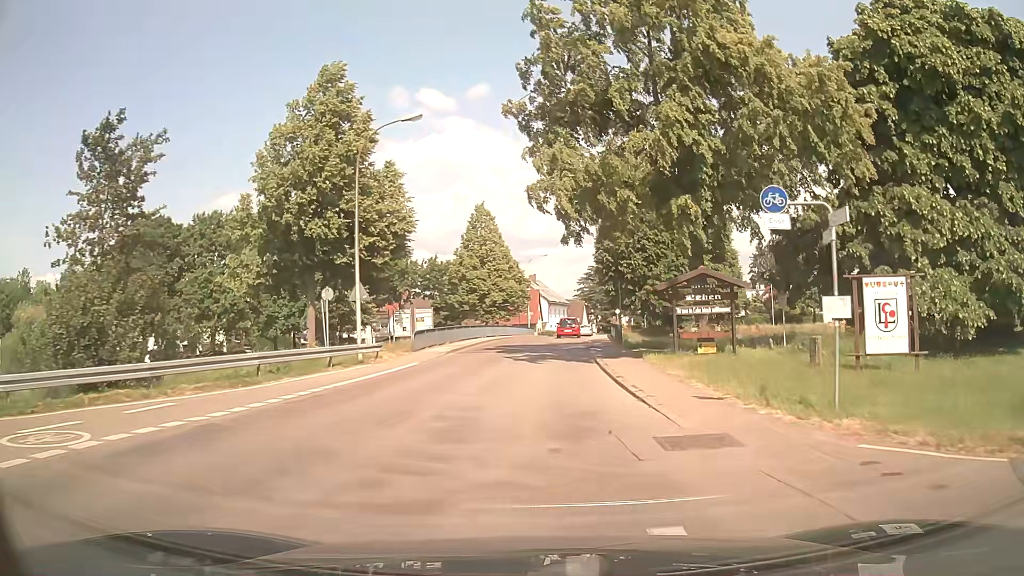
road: tertiary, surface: asphalt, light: Day
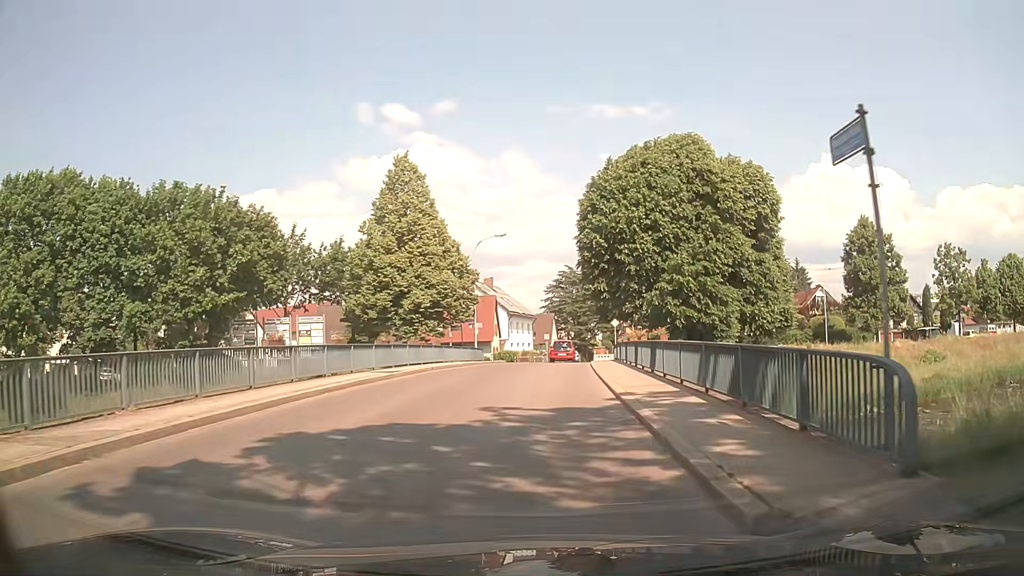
(+0.8, +27.3) m; +3°
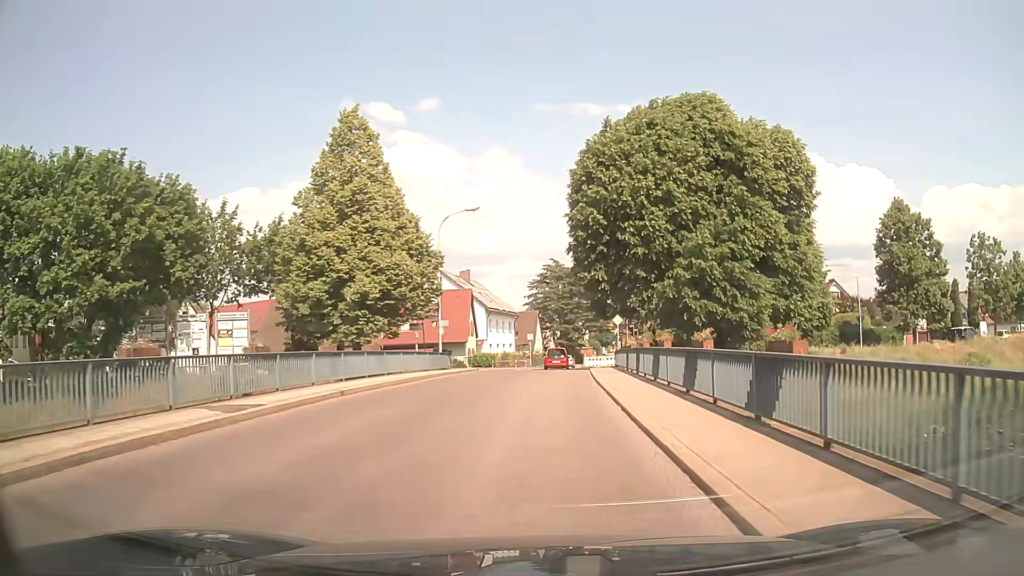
(+0.2, +10.3) m; +1°
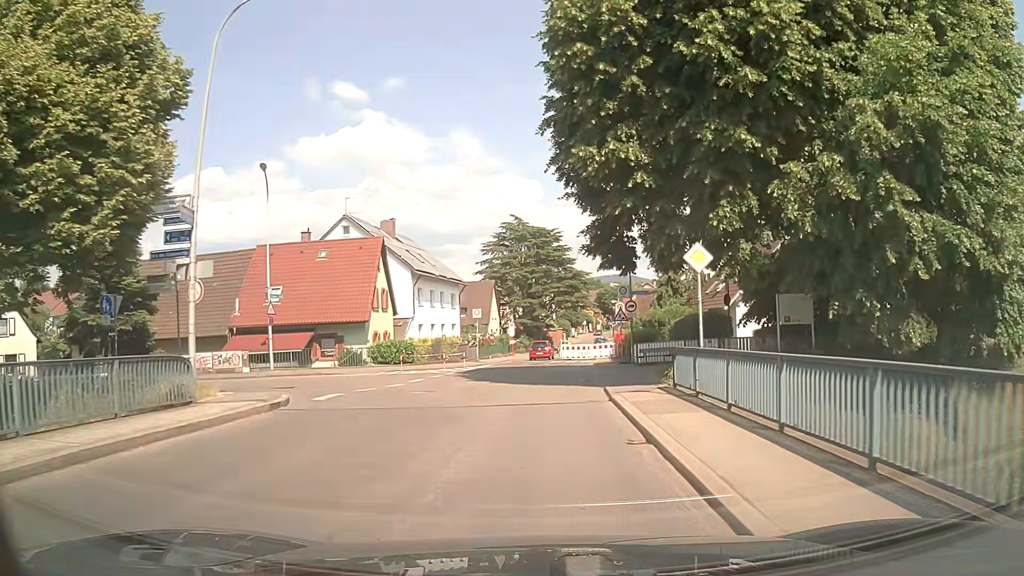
(+0.8, +25.2) m; +3°
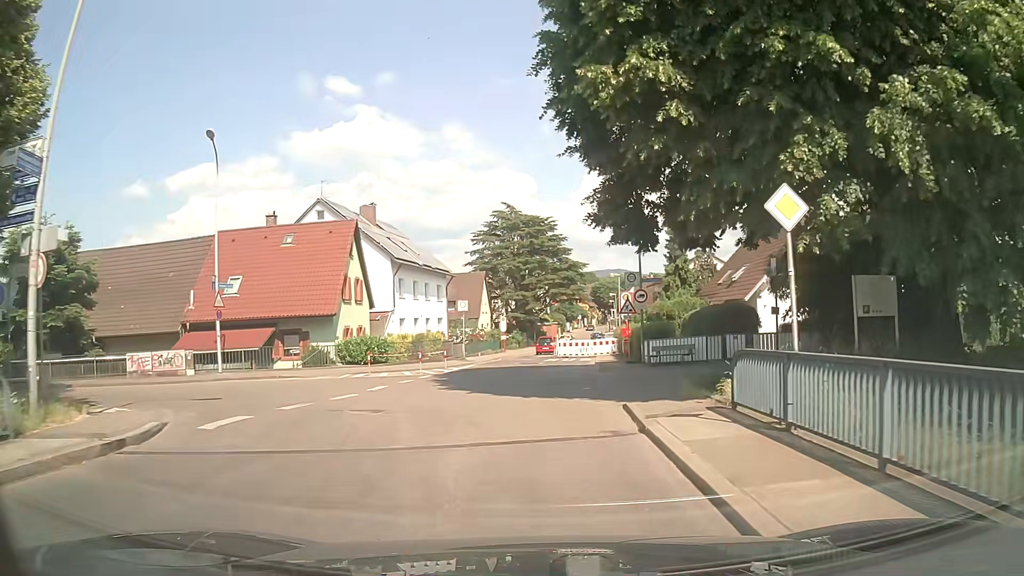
(+0.1, +4.9) m; +1°
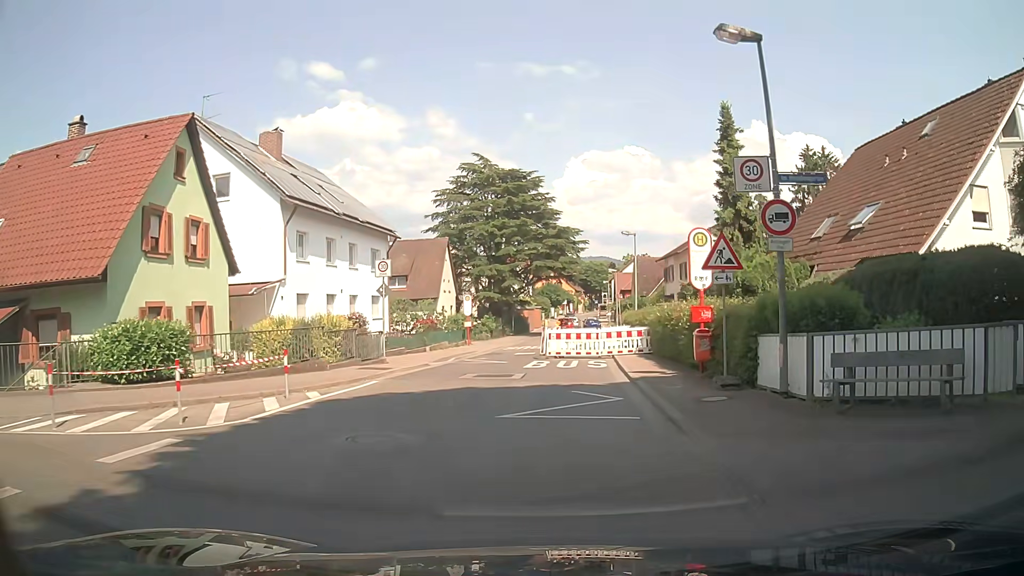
(+0.2, +17.4) m; +1°
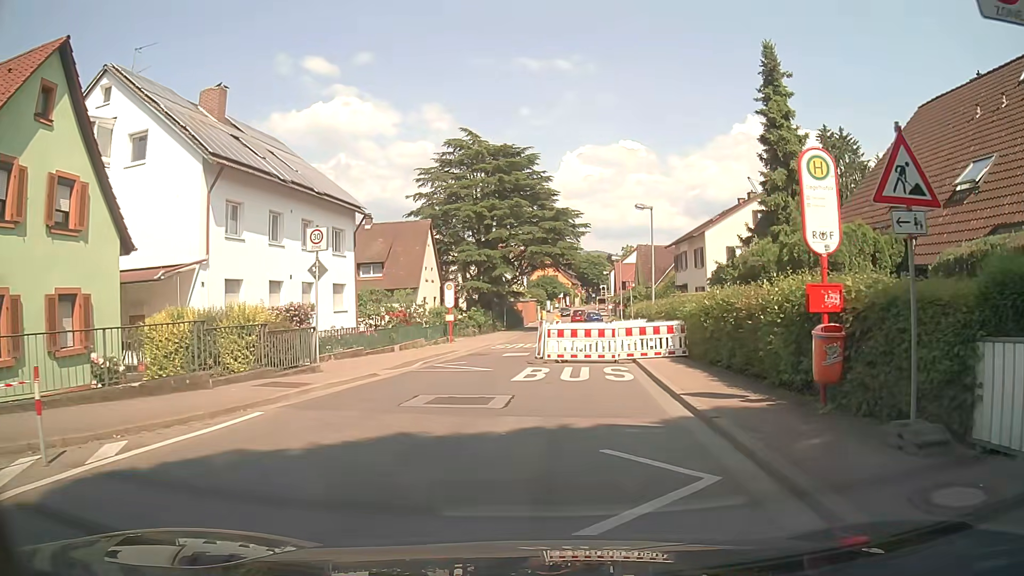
(+0.1, +6.7) m; 0°
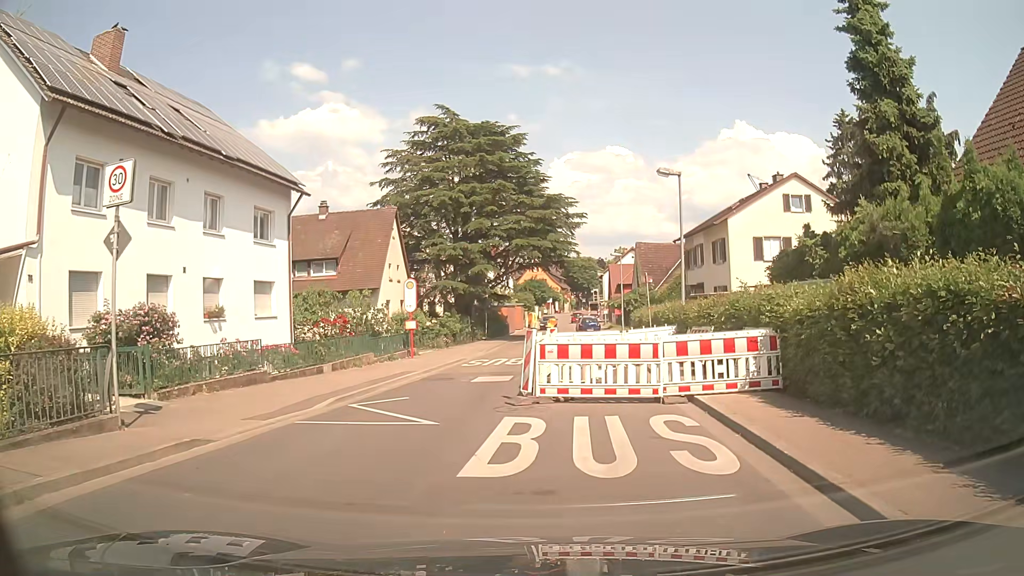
(+0.1, +8.0) m; +2°
(-1, +10) (-2, +20) (0, +30) (+2, +39) (+2, +49) (+1, +59) (+2, +69) (+3, +79) (+4, +89) (+5, +99) m
